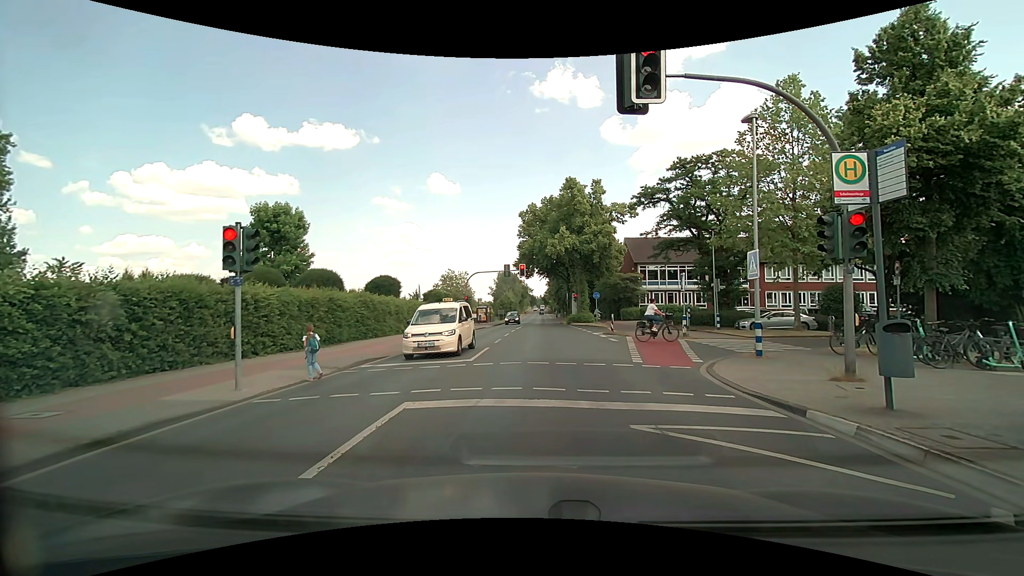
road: secondary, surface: asphalt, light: Day
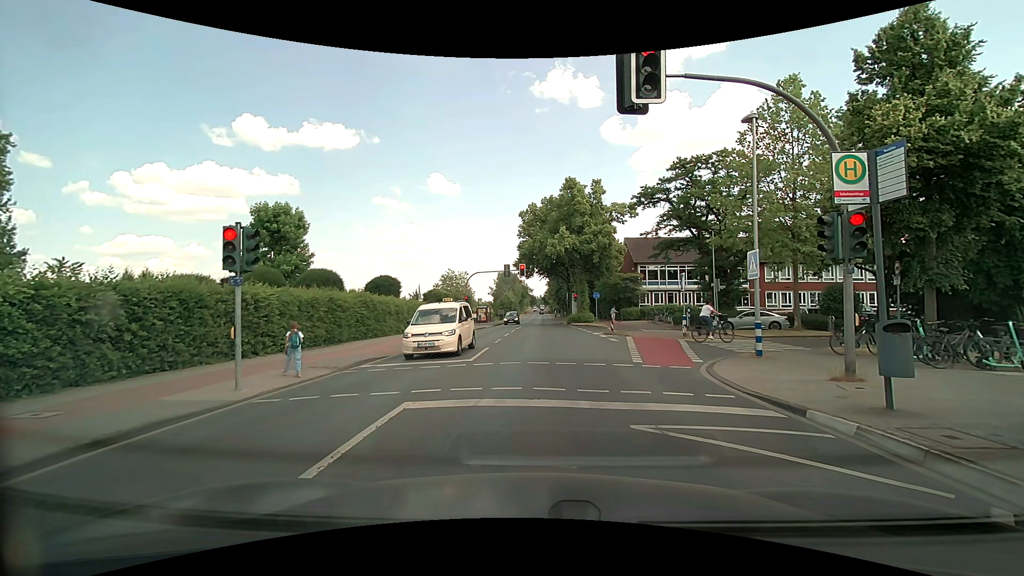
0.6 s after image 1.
(0.0, 0.0) m; 0°
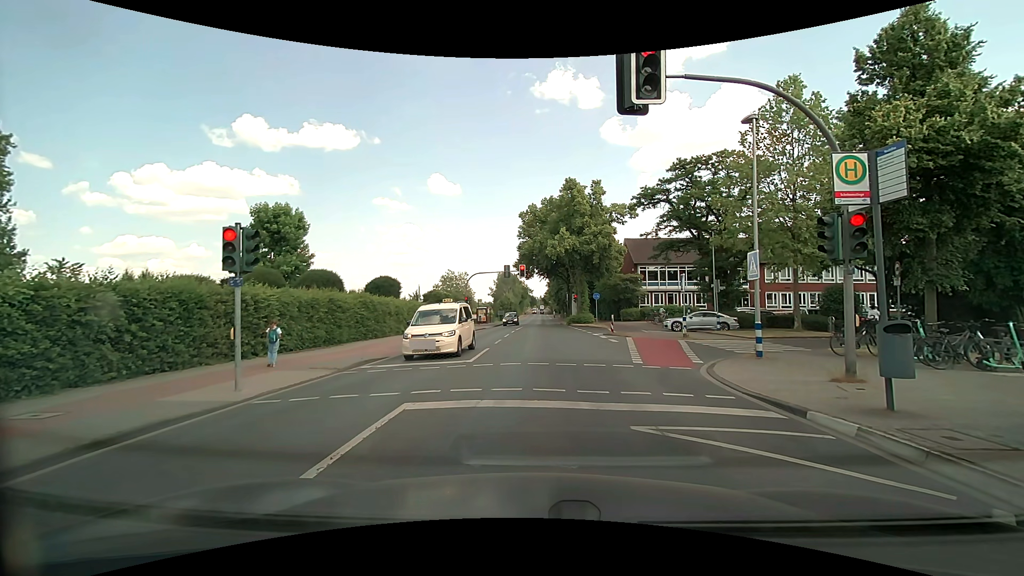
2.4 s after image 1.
(0.0, 0.0) m; 0°
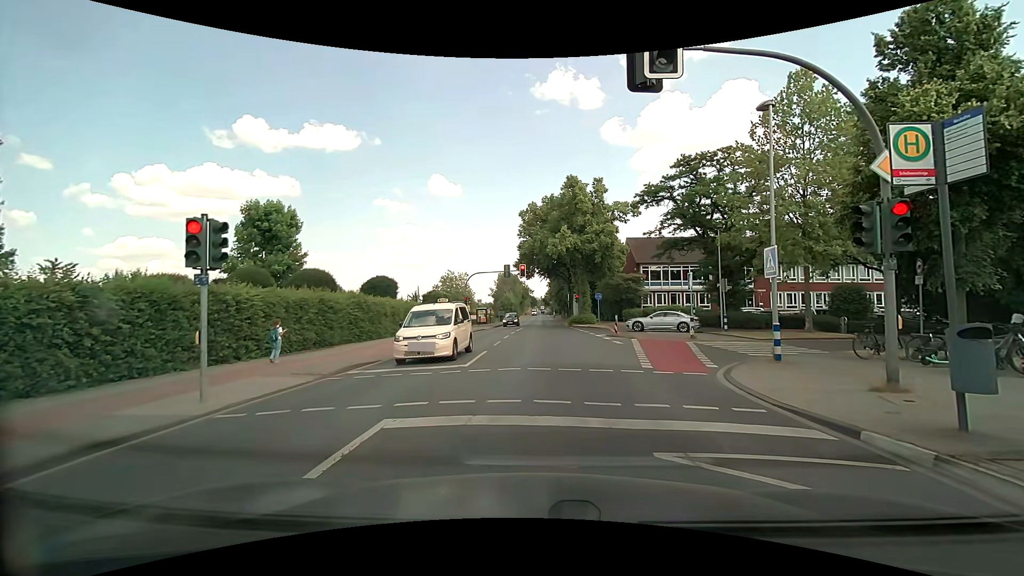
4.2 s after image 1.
(0.0, +1.1) m; 0°
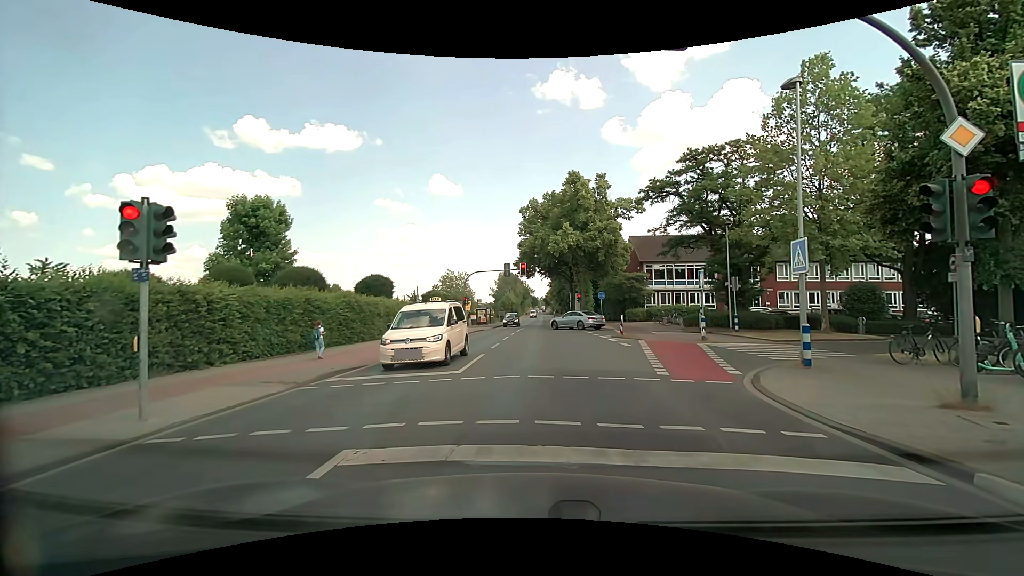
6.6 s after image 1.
(0.0, +1.4) m; 0°
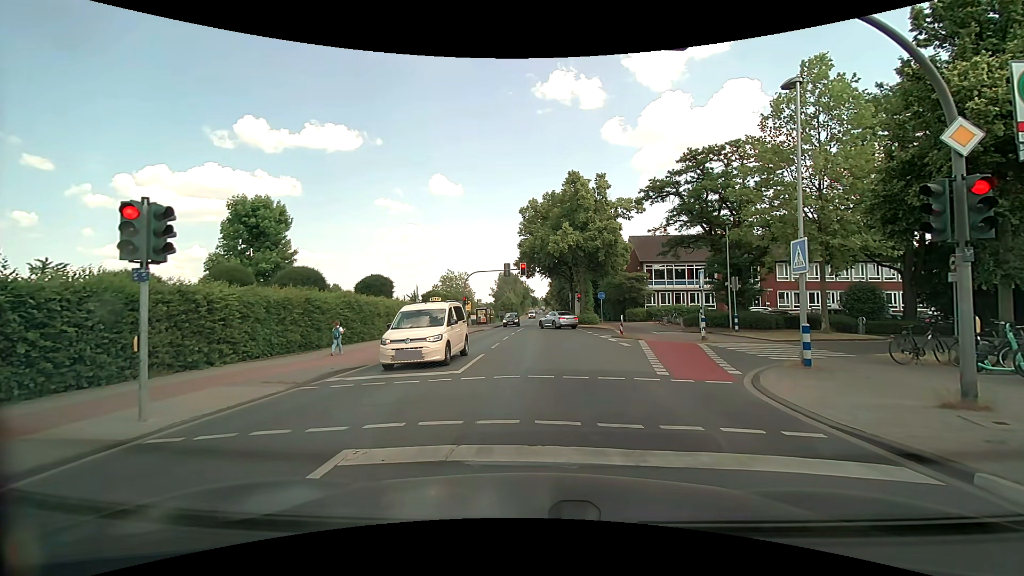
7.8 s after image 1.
(0.0, 0.0) m; 0°
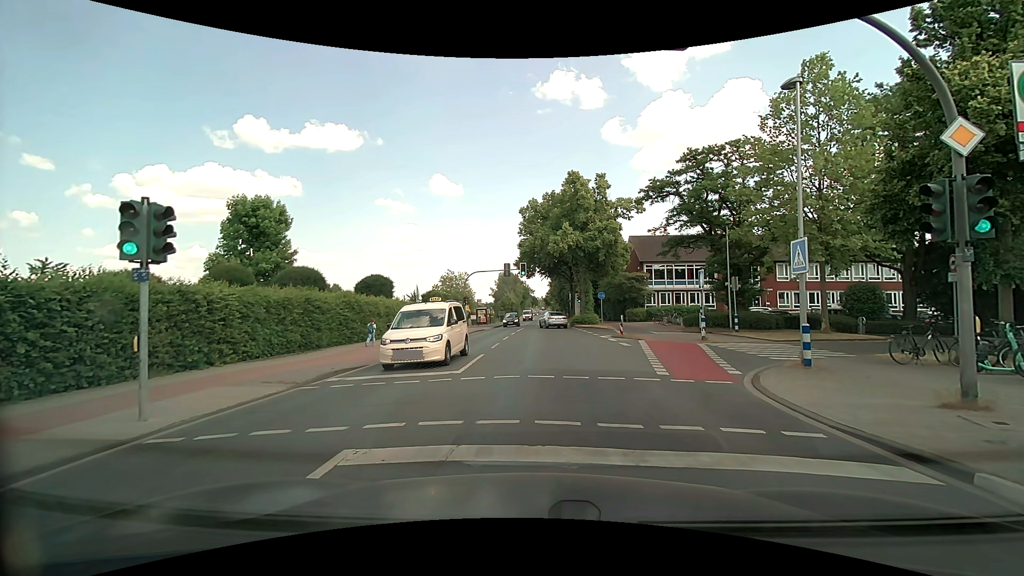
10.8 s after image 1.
(0.0, 0.0) m; 0°
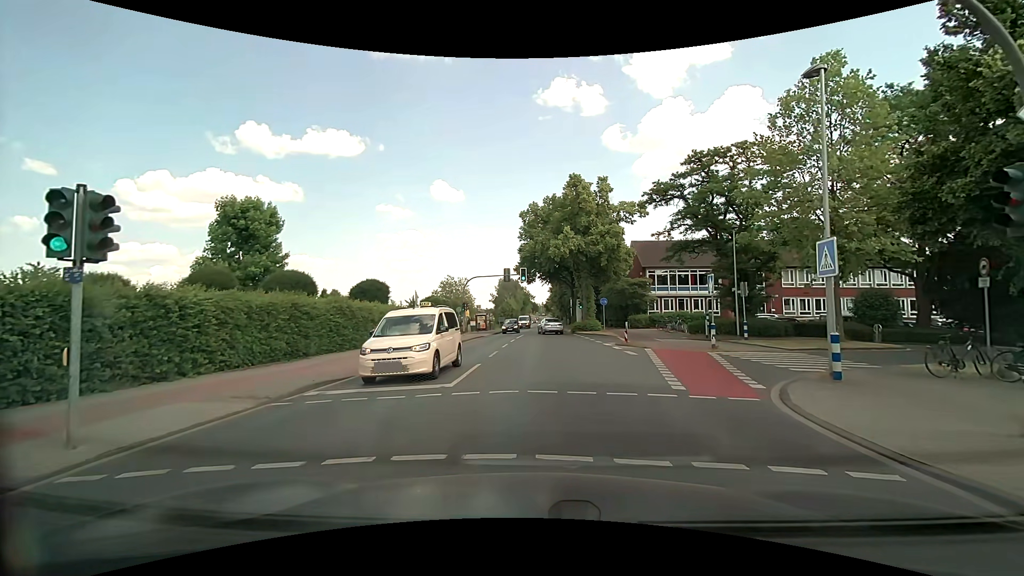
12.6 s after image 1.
(0.0, +1.3) m; 0°
(0, +10) (0, +20) (+1, +30) (+1, +40) (+2, +50) (+2, +60) (+2, +70) (+3, +80) (+3, +90) (+3, +100) m
